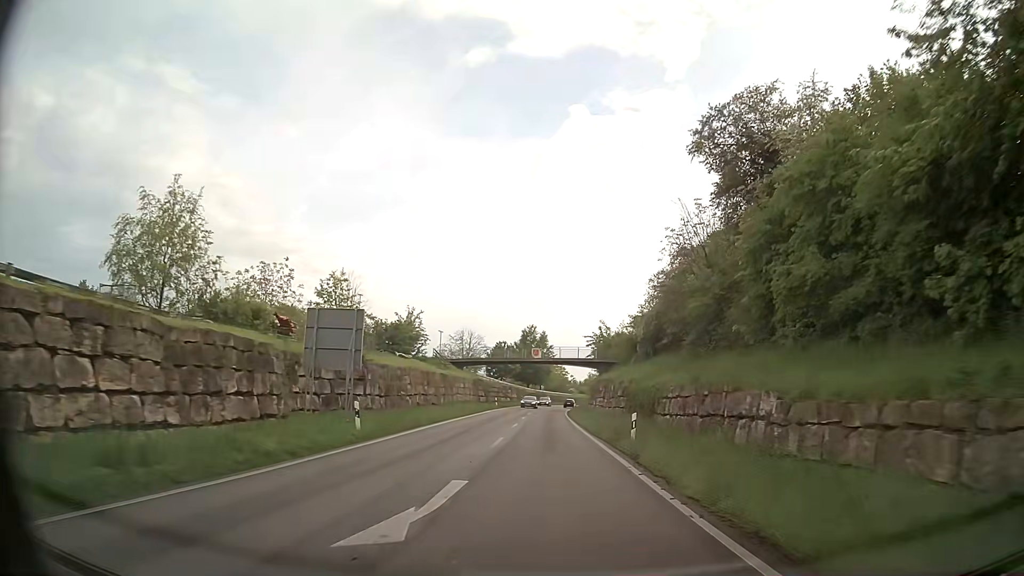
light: Day
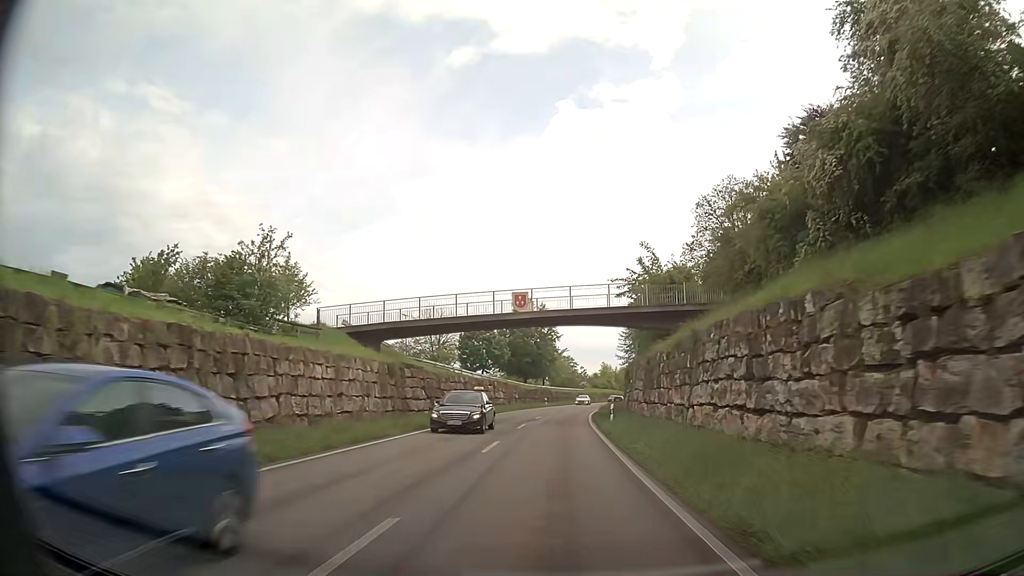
(-0.3, +38.5) m; -1°
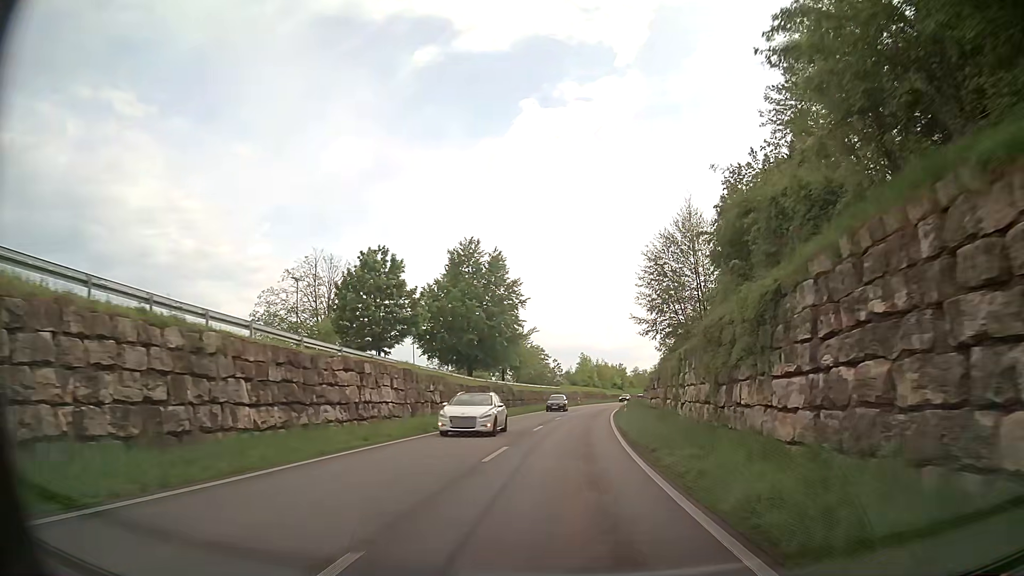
(+0.4, +37.9) m; +3°
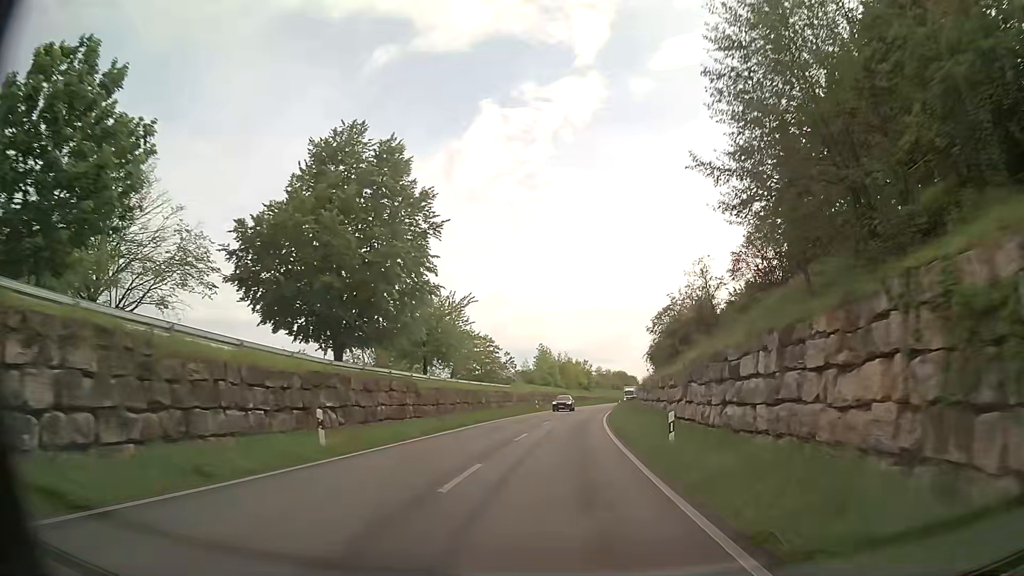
(+0.9, +28.1) m; +4°
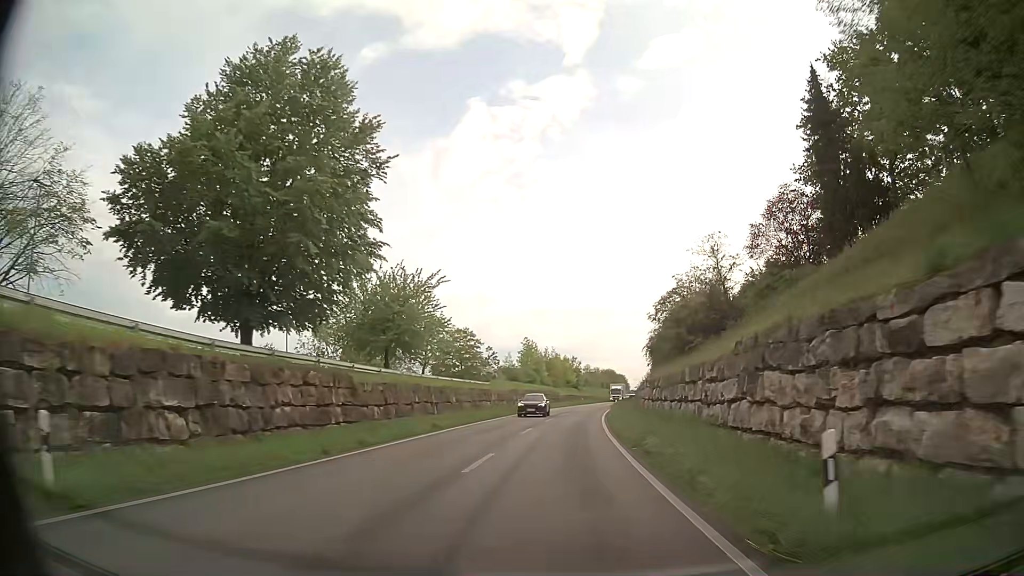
(+0.1, +9.4) m; +1°
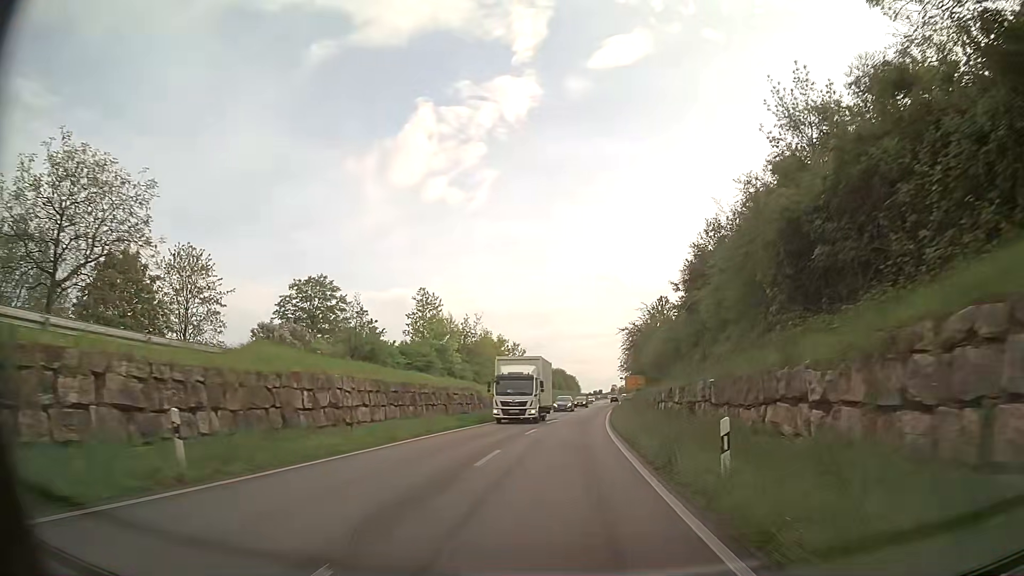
(+2.0, +46.9) m; +5°
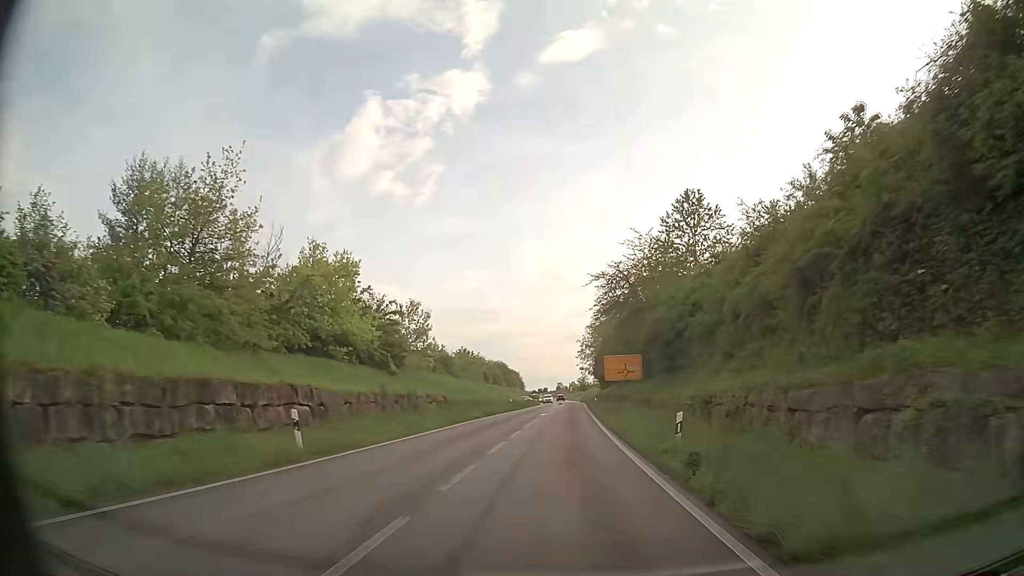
(+1.9, +45.4) m; +5°
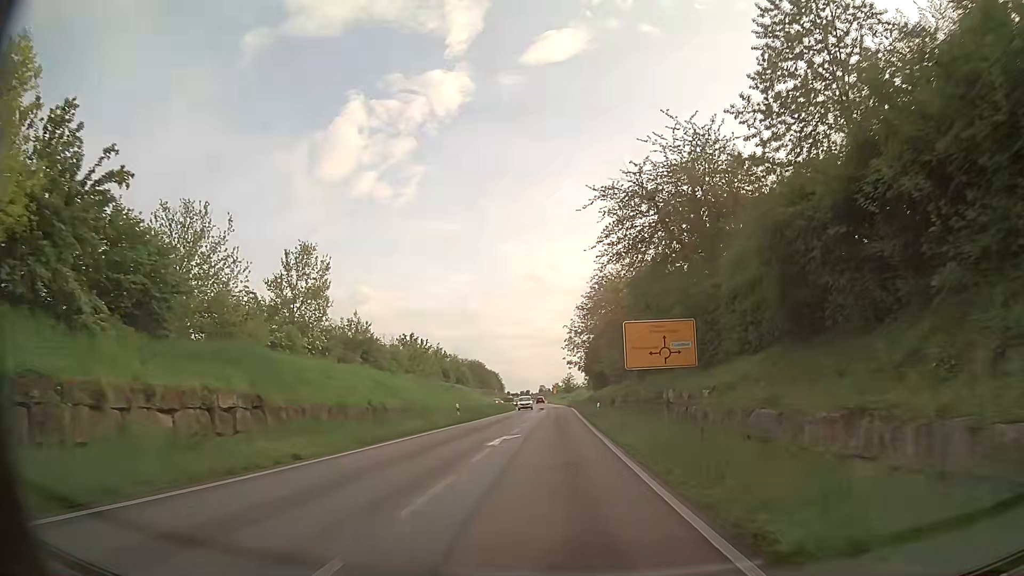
(+0.5, +25.8) m; +2°
(0, +10) (0, +20) (0, +30) (0, +40) (0, +50) (0, +60) (0, +70) (0, +80) (0, +90) (-1, +100) m
